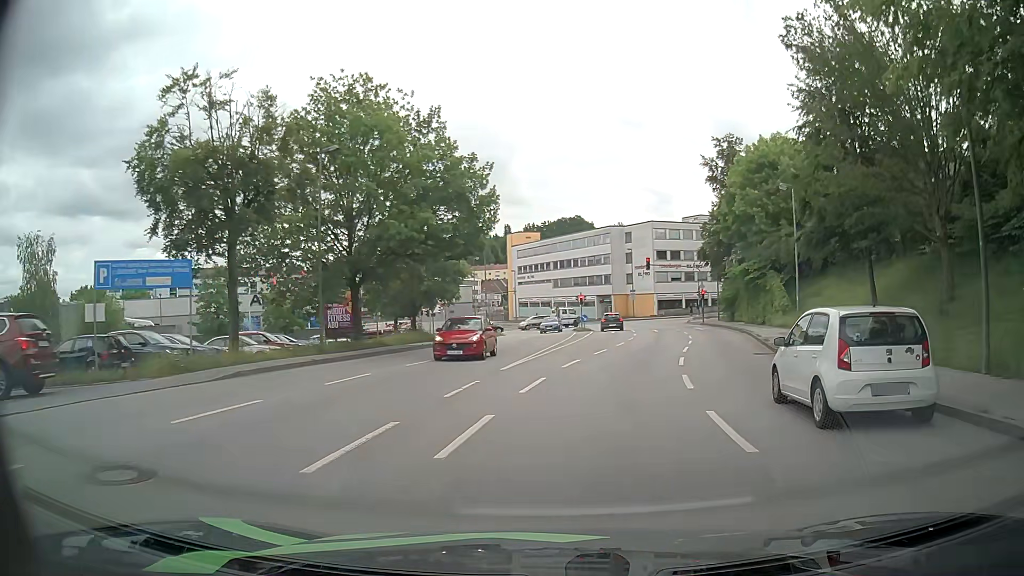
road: tertiary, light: Day
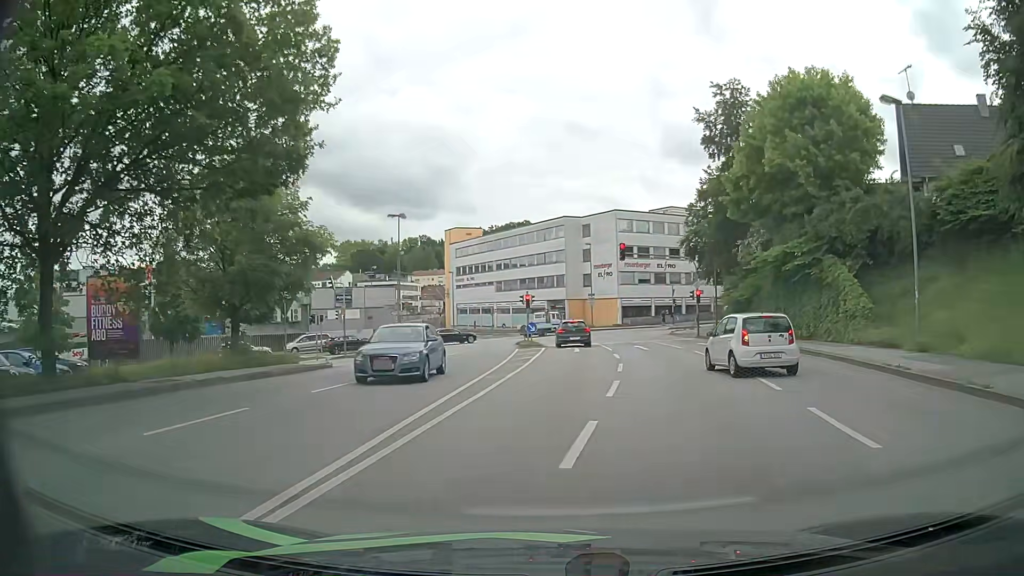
(+1.0, +17.9) m; +6°
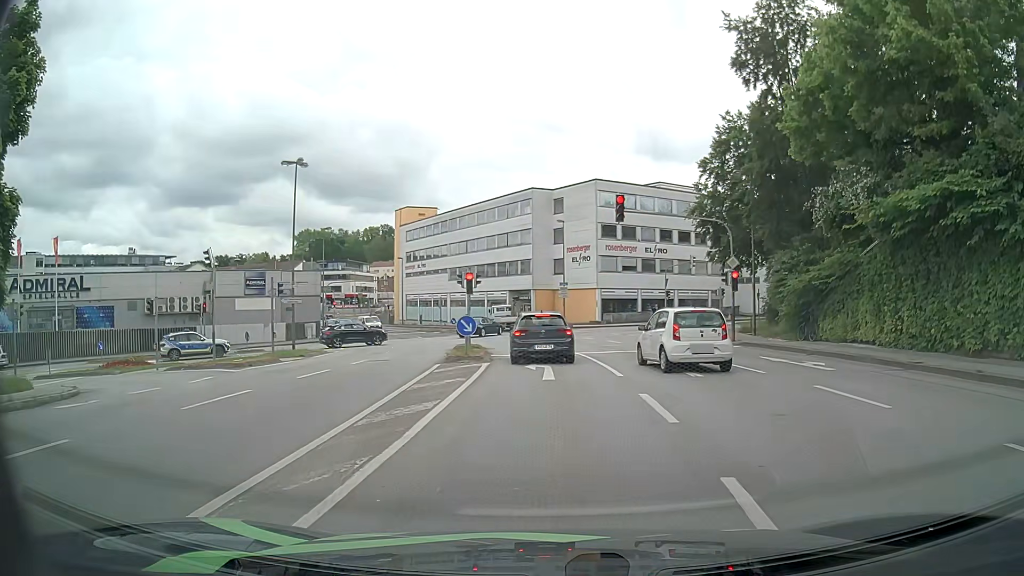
(+0.2, +15.6) m; +3°
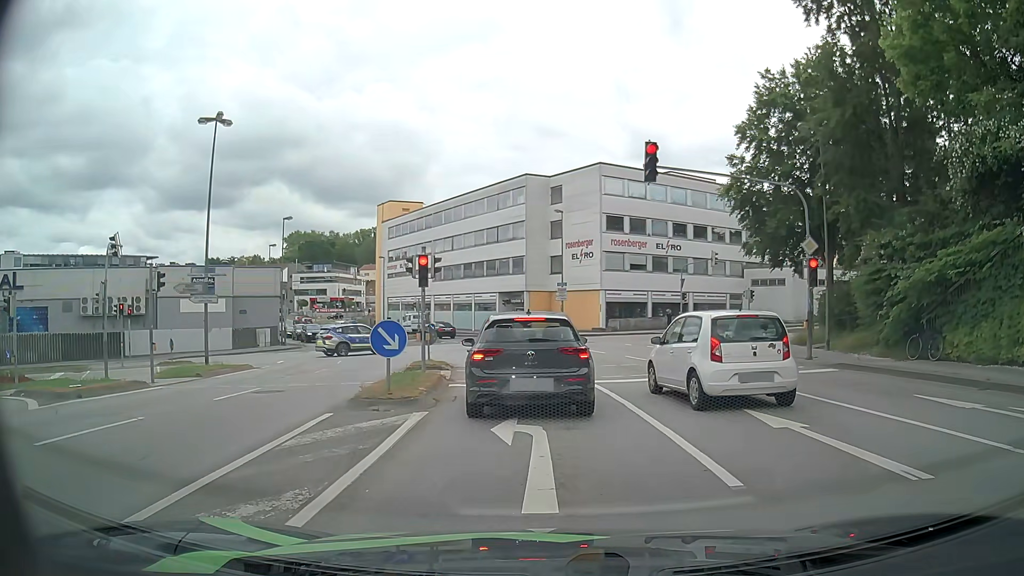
(-0.1, +8.8) m; 0°
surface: asphalt
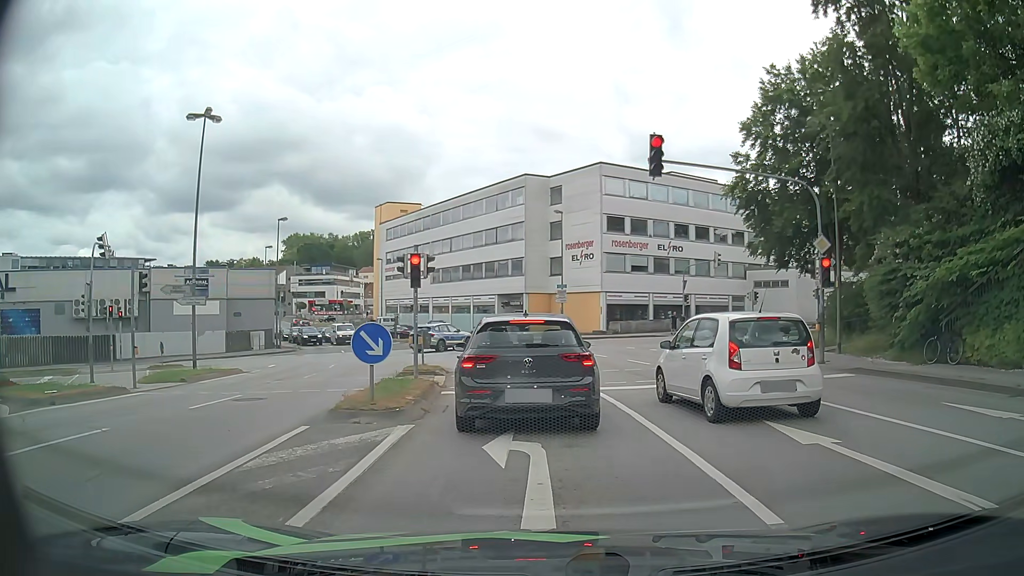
(0.0, +0.9) m; 0°
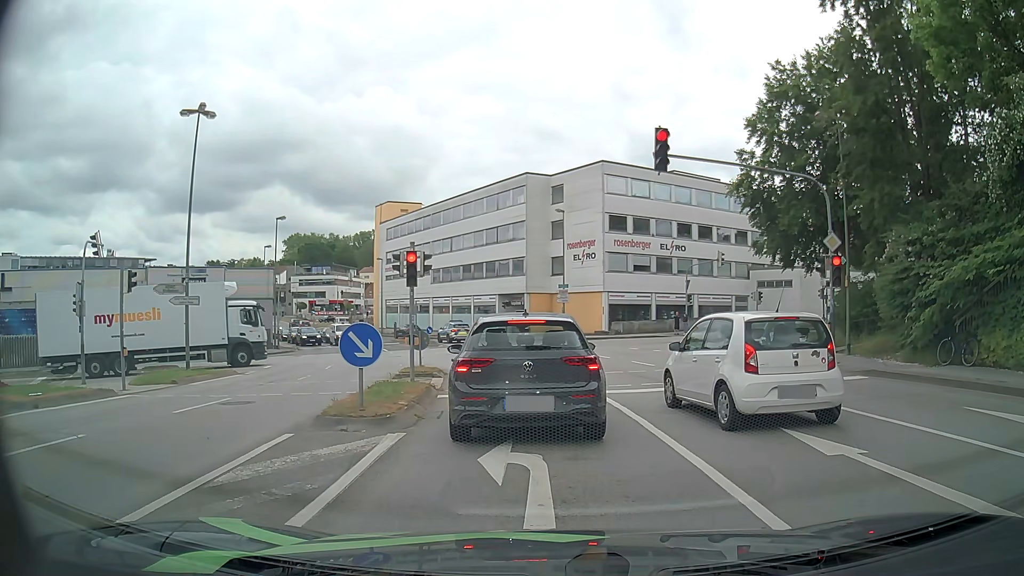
(0.0, +0.7) m; 0°
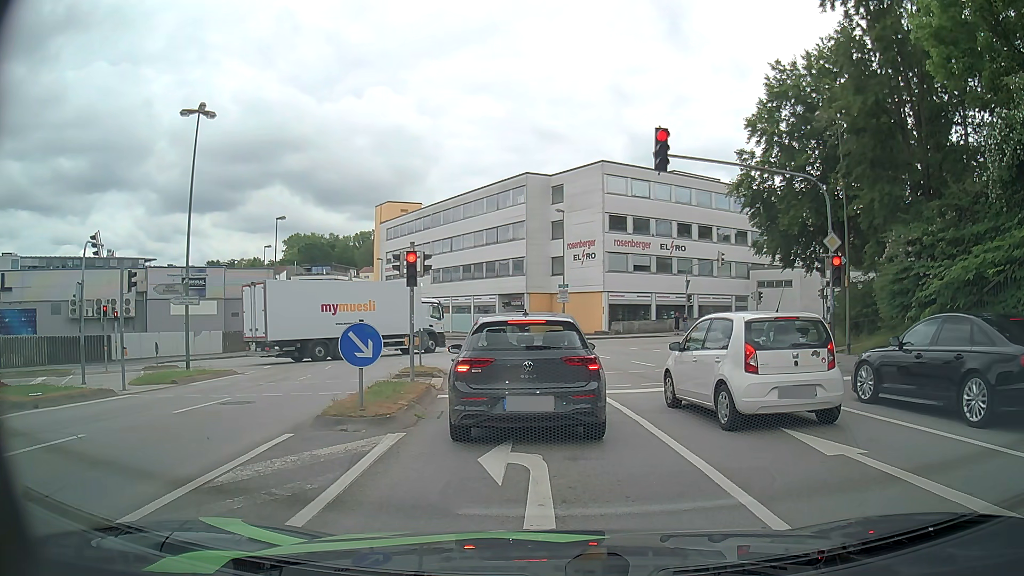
(0.0, 0.0) m; 0°
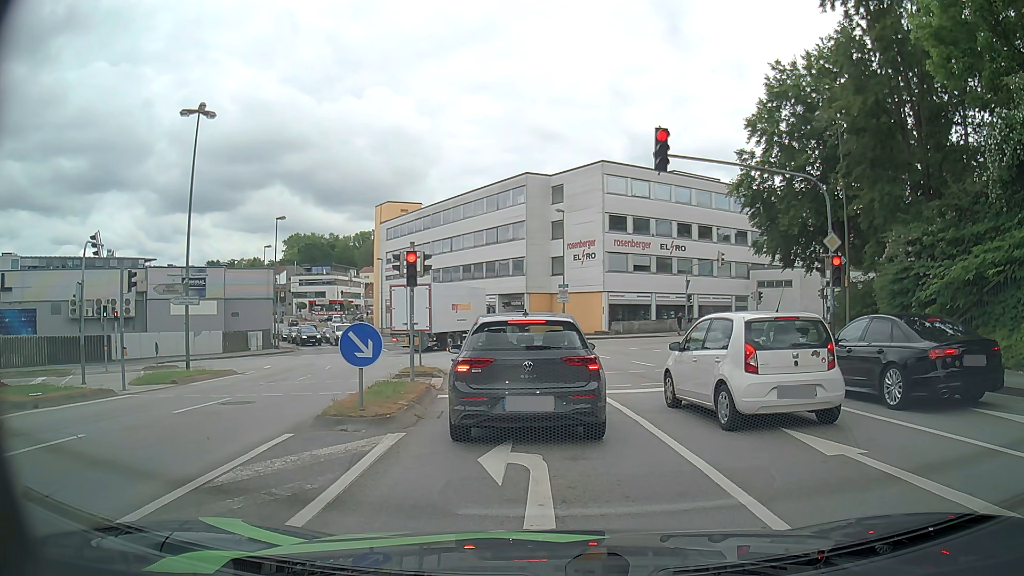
(0.0, 0.0) m; 0°
